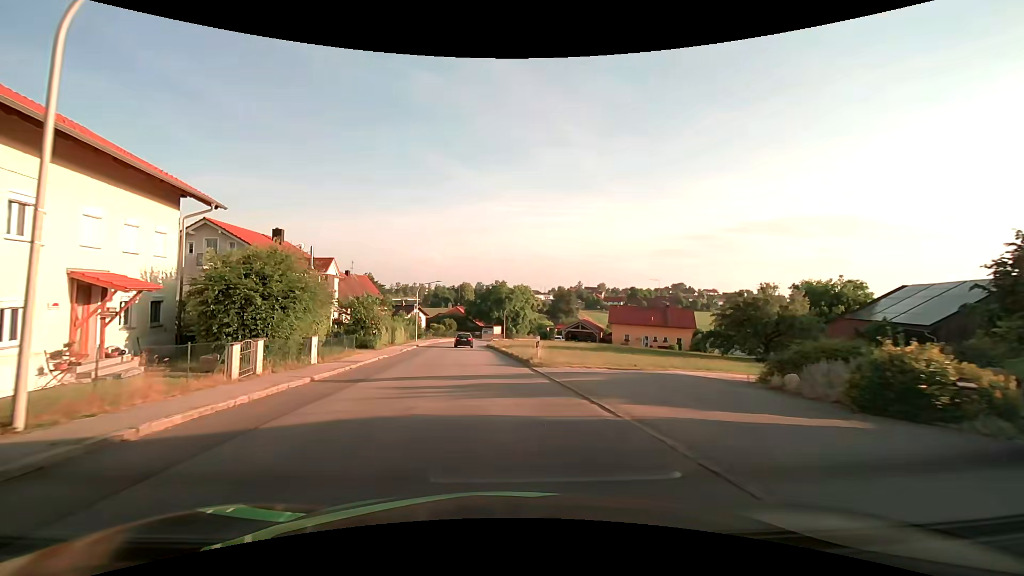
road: tertiary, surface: asphalt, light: Day
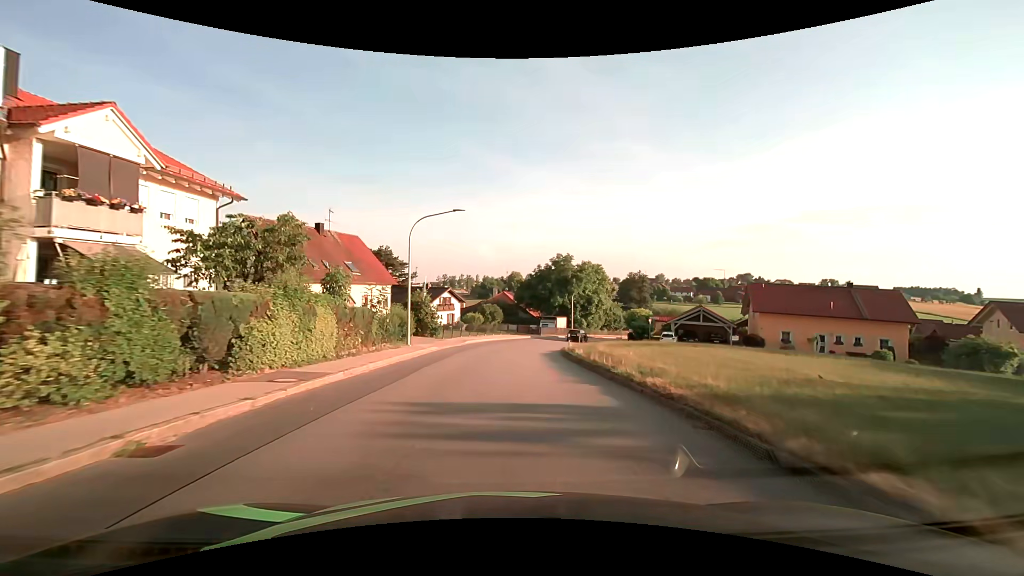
(-2.4, +33.6) m; -5°
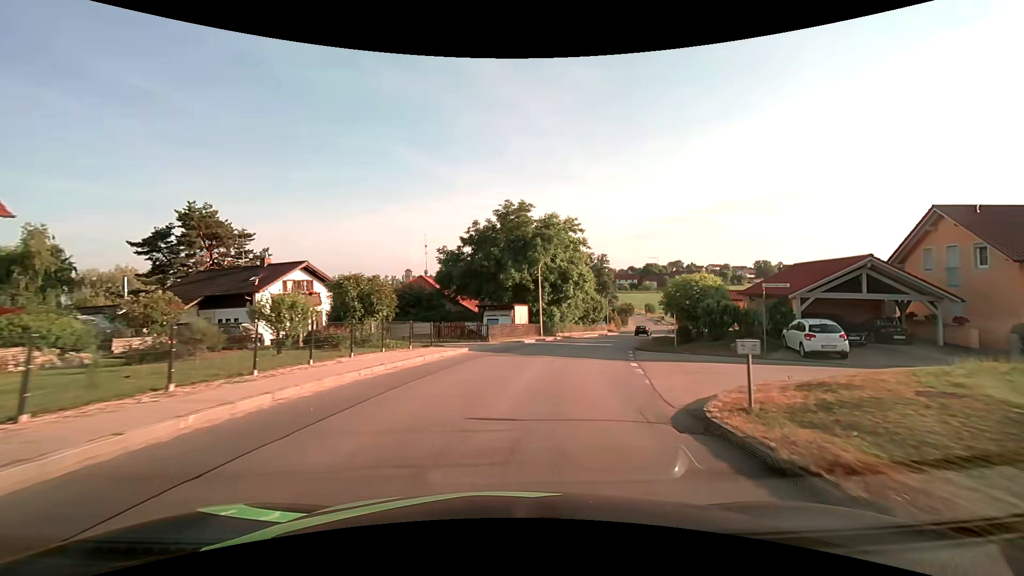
(+1.1, +34.9) m; +7°
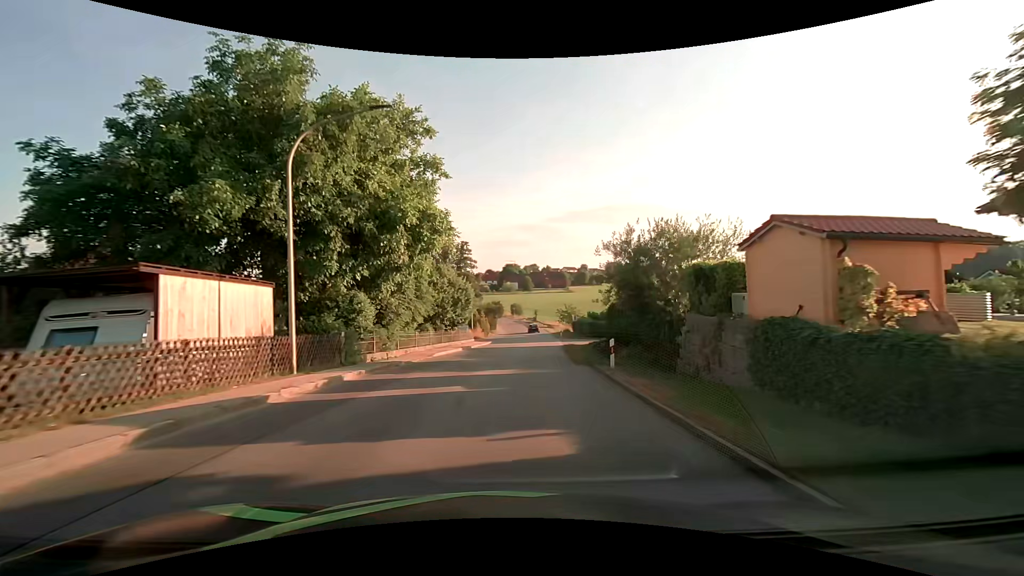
(+4.2, +28.1) m; +16°
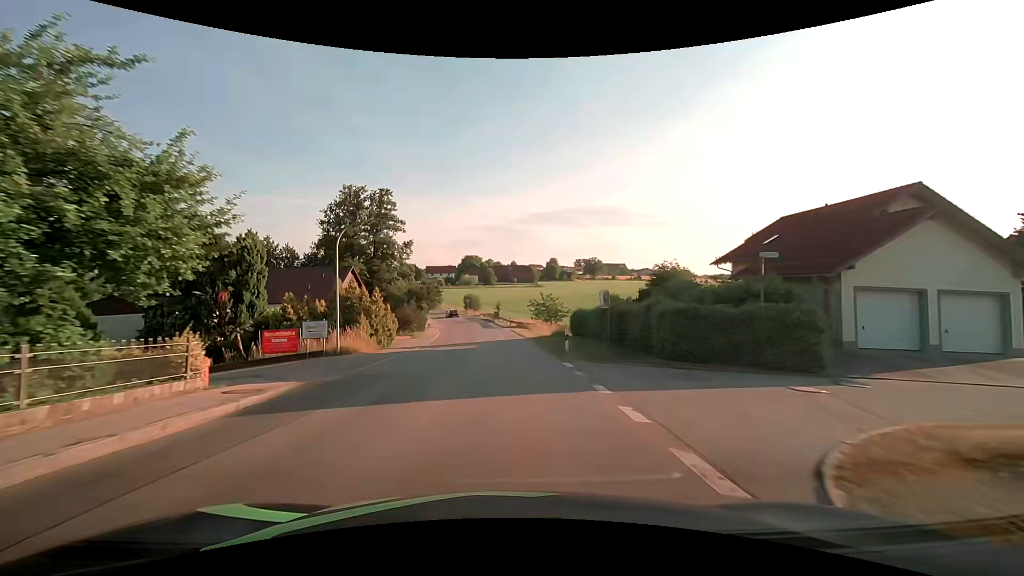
(+2.5, +38.2) m; +5°
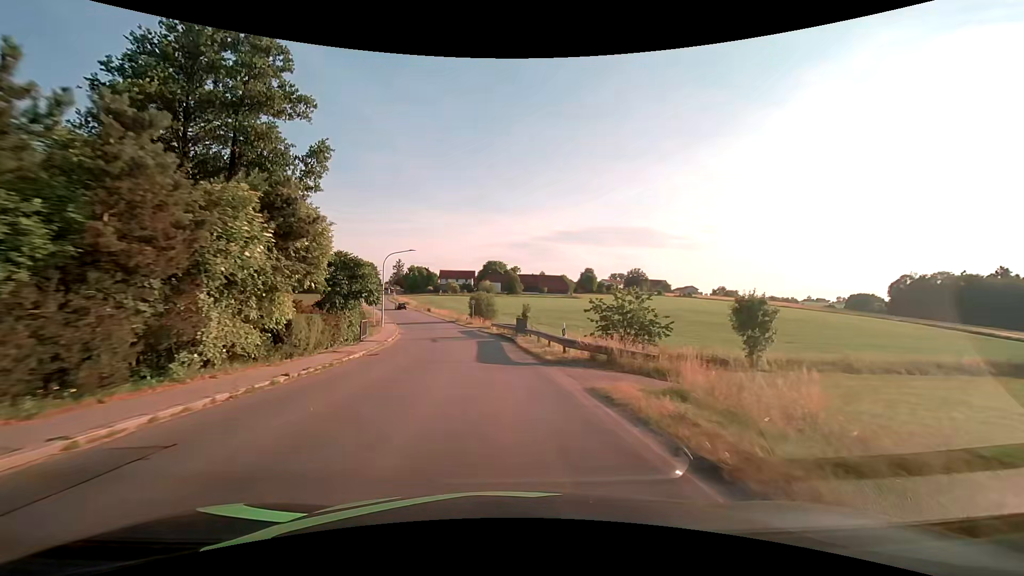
(-0.5, +38.9) m; -2°
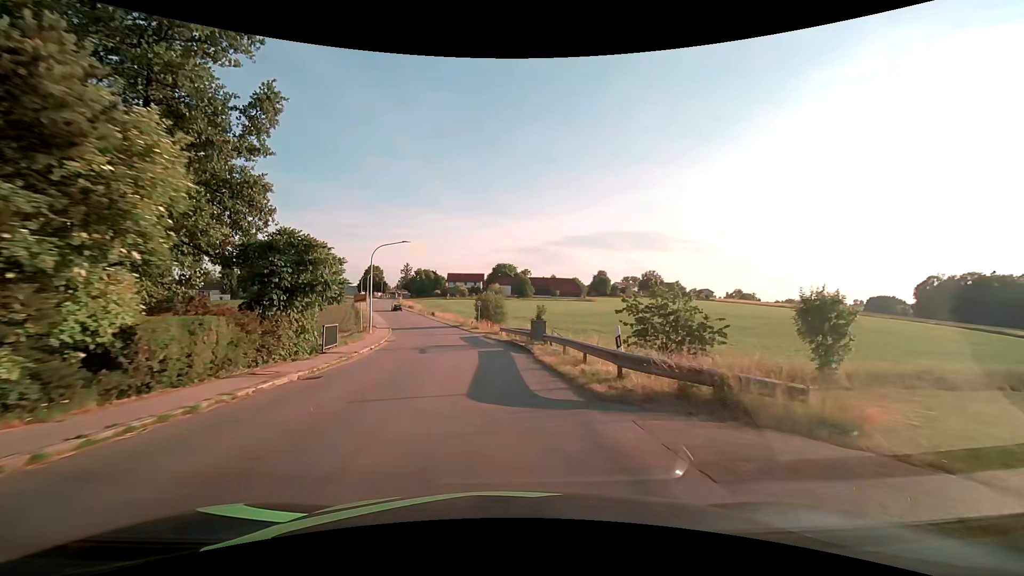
(-0.1, +7.5) m; -1°
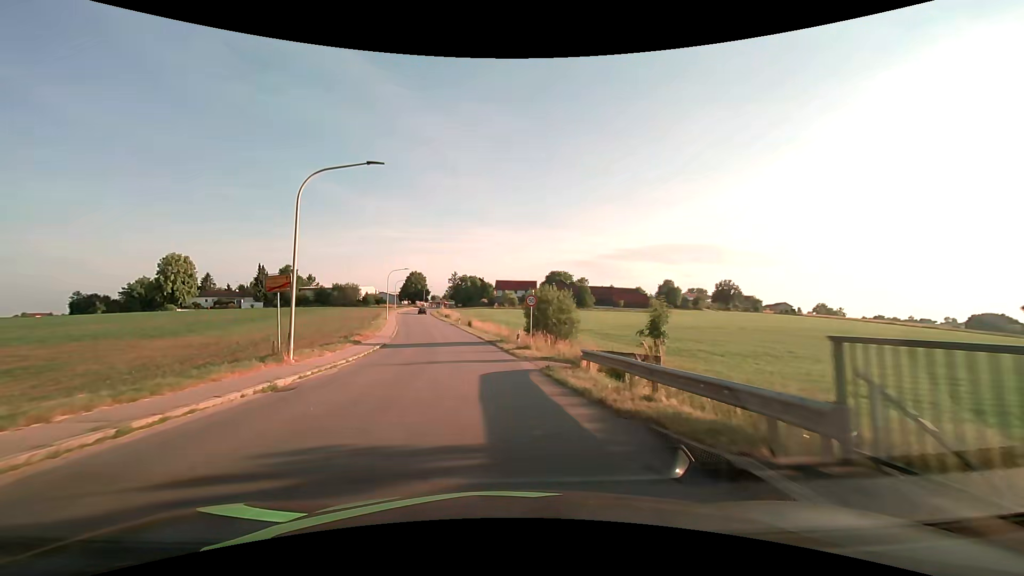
(-1.2, +21.8) m; -6°
(0, +10) (-1, +20) (-3, +30) (-4, +40) (-6, +50) (-8, +59) (-10, +69) (-13, +79) (-15, +89) (-16, +98) m
